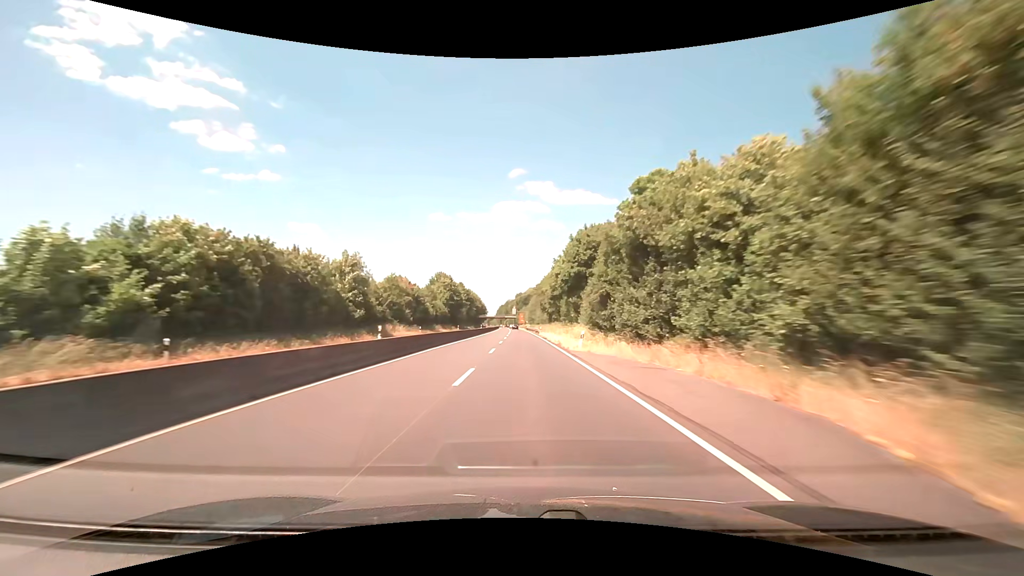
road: trunk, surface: asphalt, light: Day
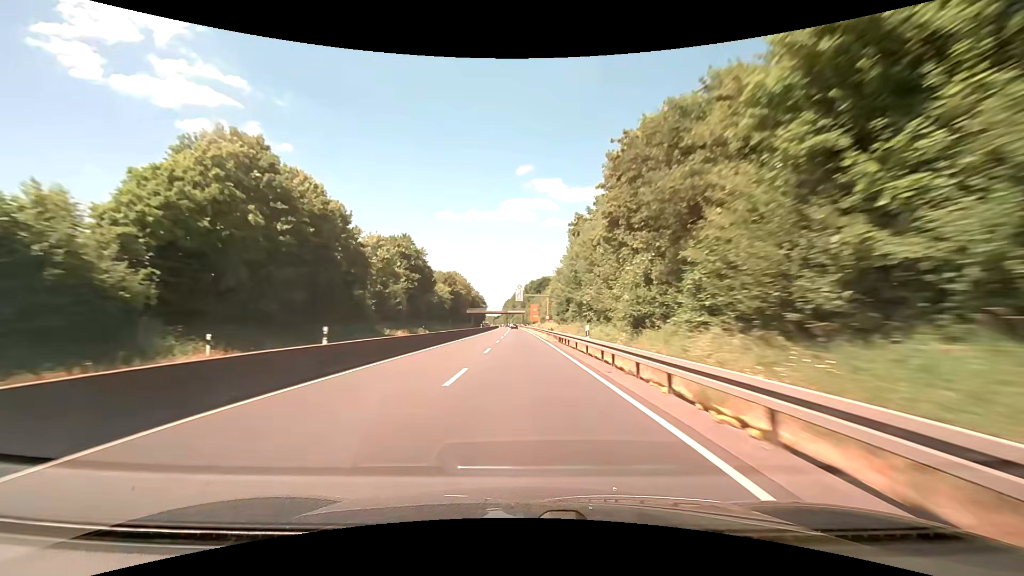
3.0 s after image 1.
(-1.0, +96.5) m; -1°
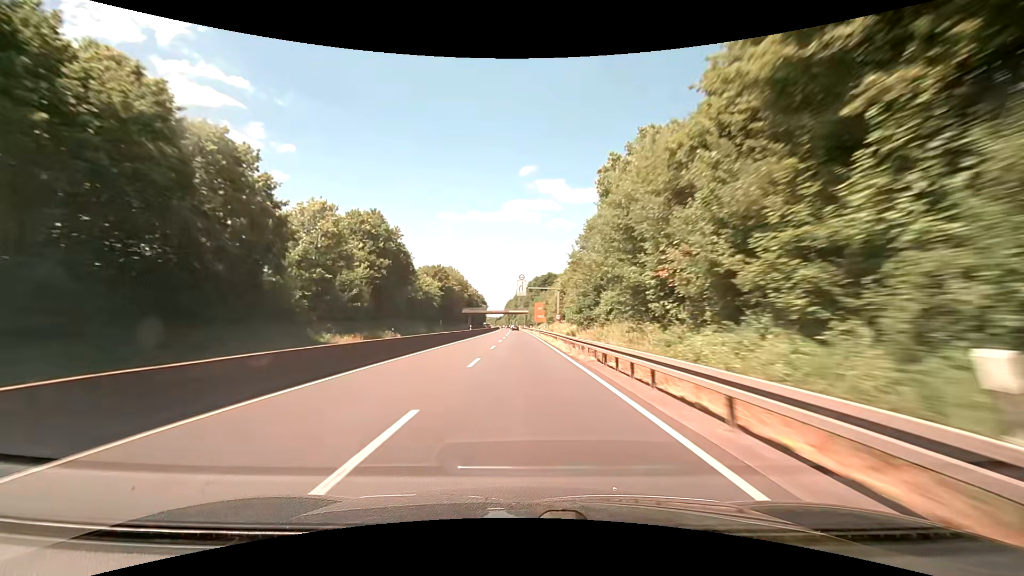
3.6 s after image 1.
(0.0, +18.9) m; 0°
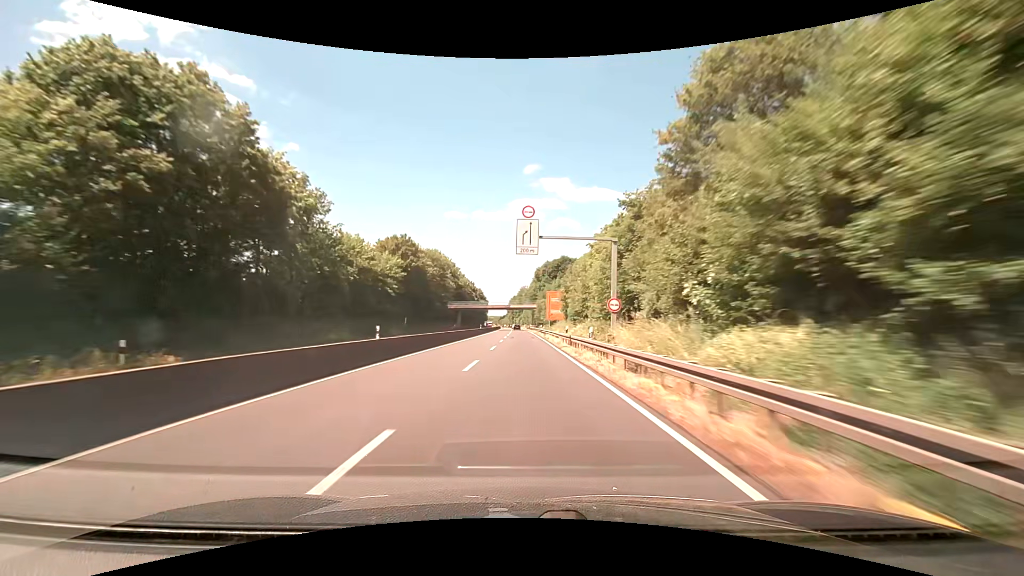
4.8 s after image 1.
(-0.1, +37.6) m; -1°
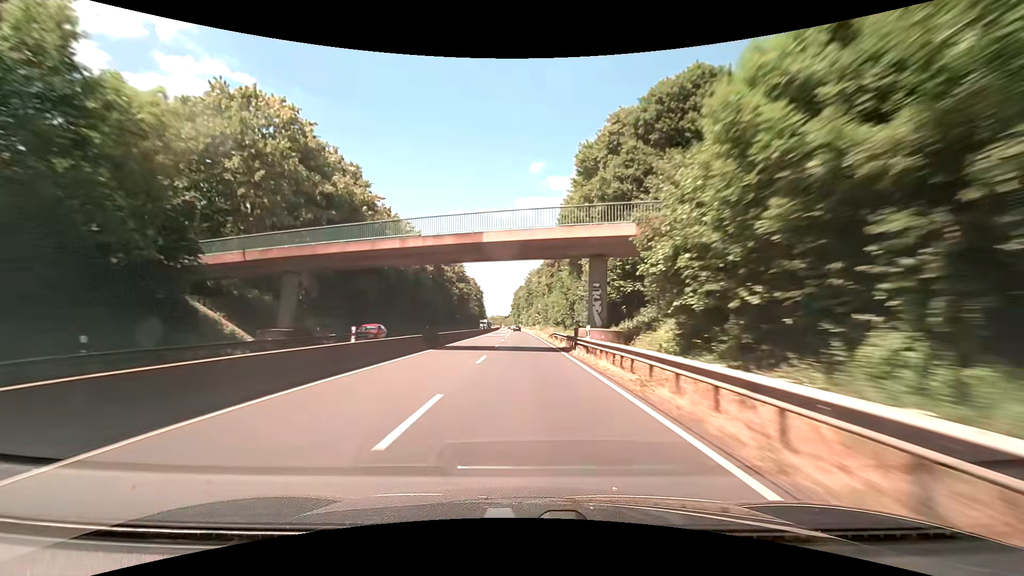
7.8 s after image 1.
(-0.6, +93.2) m; -1°
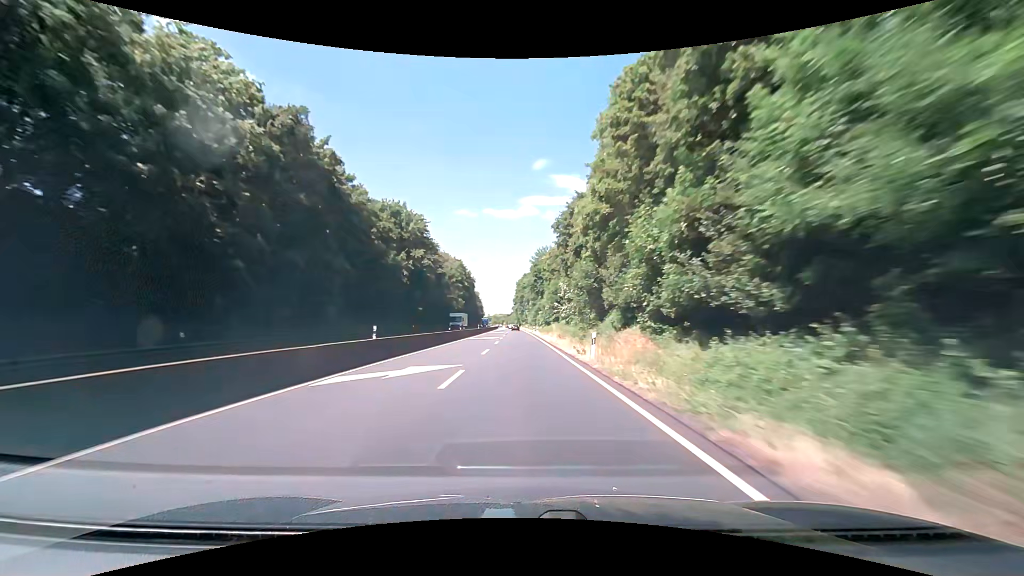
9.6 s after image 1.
(-0.2, +55.2) m; 0°
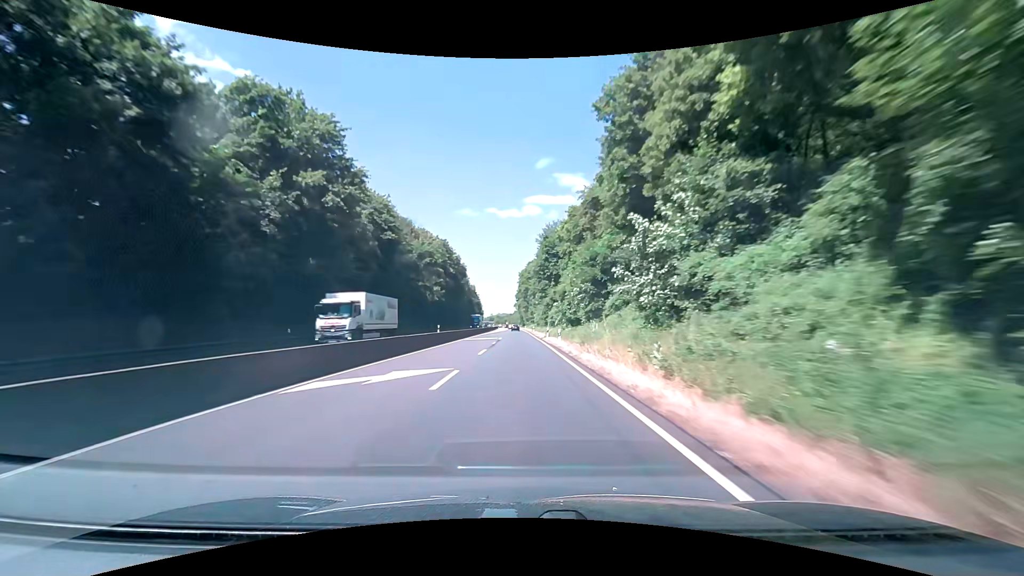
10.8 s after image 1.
(-0.2, +36.3) m; -1°
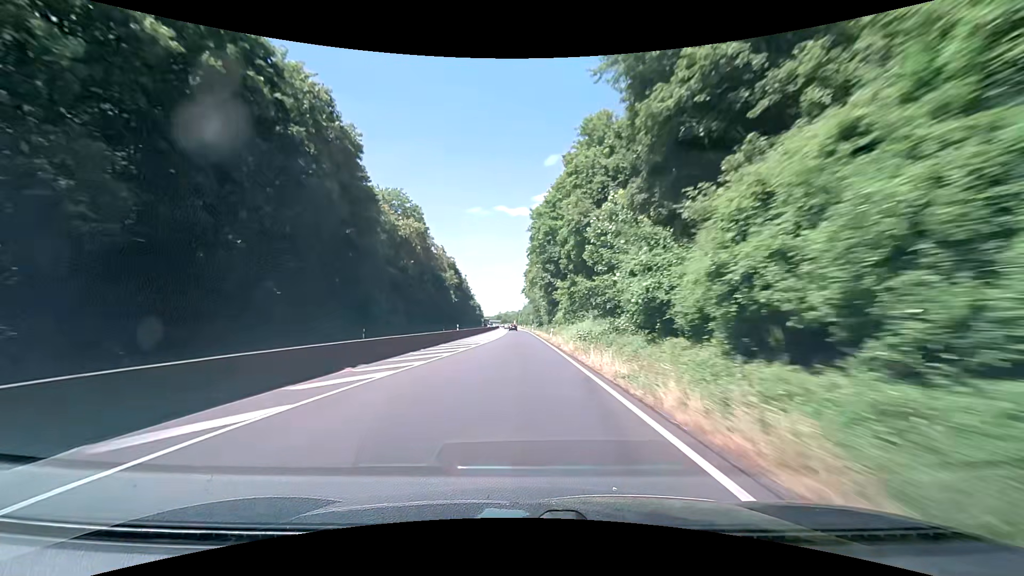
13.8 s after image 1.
(-0.8, +89.3) m; -1°
(0, +10) (0, +20) (0, +30) (0, +40) (-1, +50) (-1, +60) (-1, +70) (-2, +80) (-2, +90) (-3, +100) m
